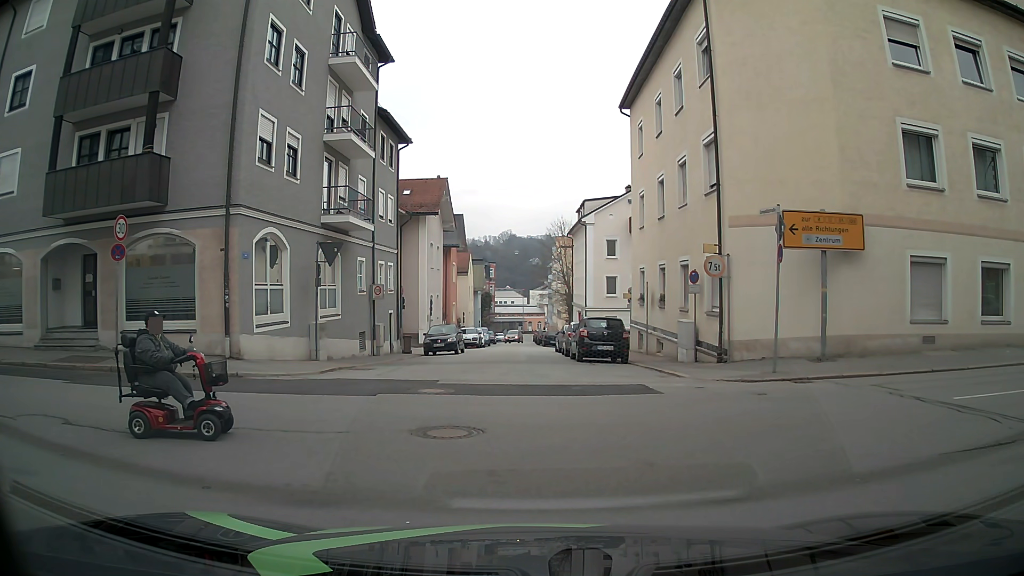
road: residential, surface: asphalt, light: Day
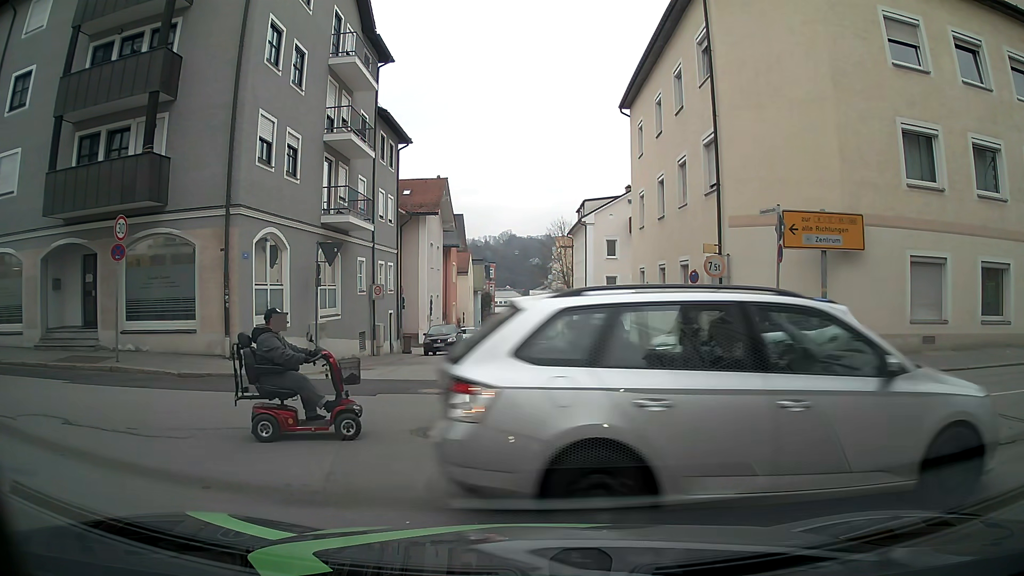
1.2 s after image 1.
(0.0, 0.0) m; 0°
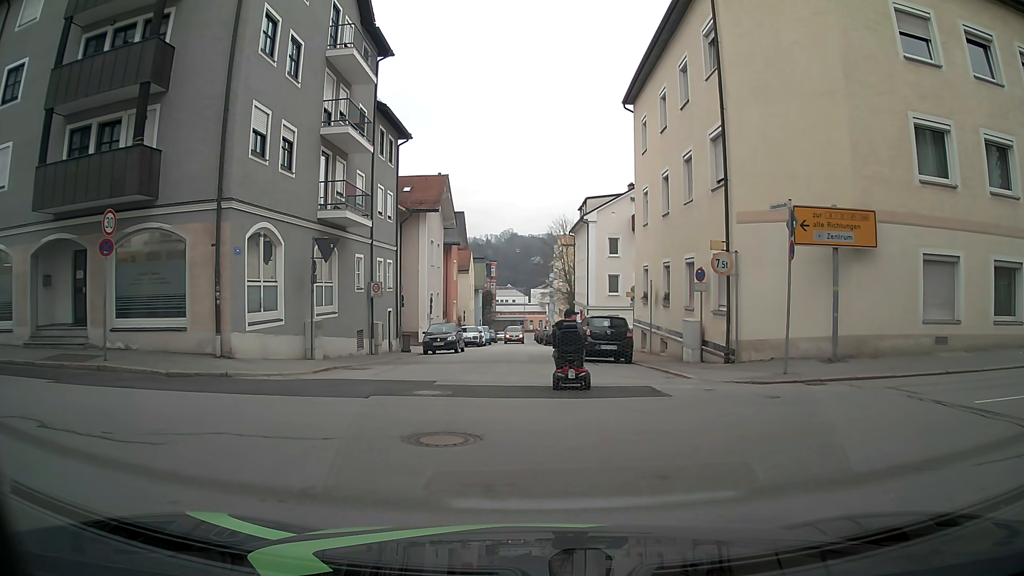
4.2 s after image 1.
(0.0, +0.5) m; 0°
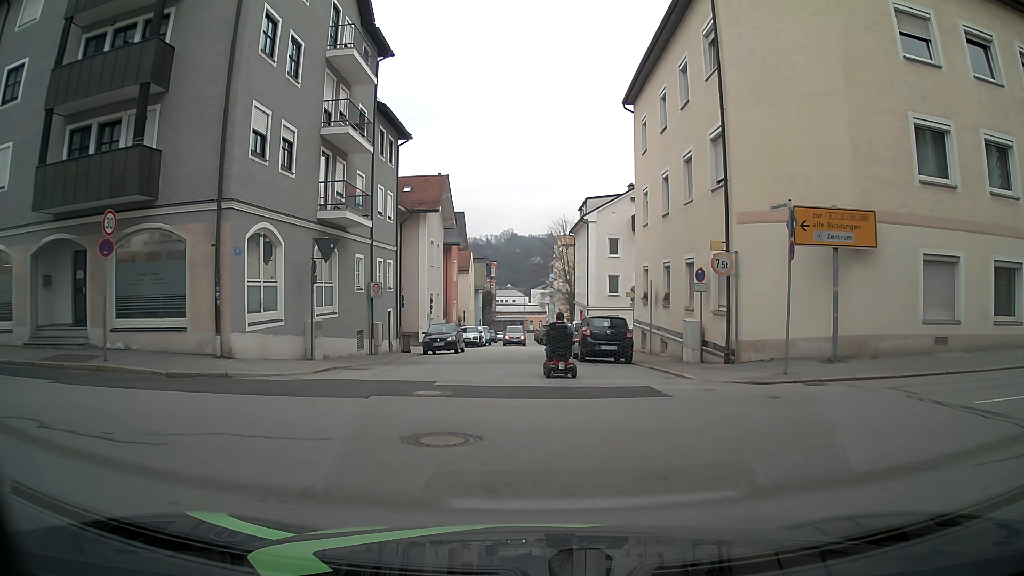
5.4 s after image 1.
(0.0, 0.0) m; 0°
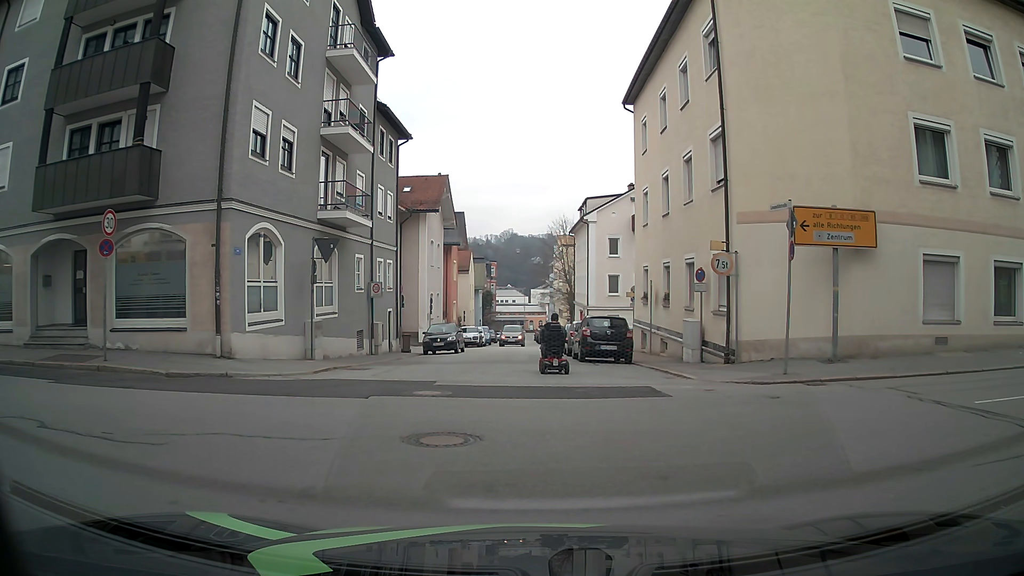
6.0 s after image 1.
(0.0, 0.0) m; 0°
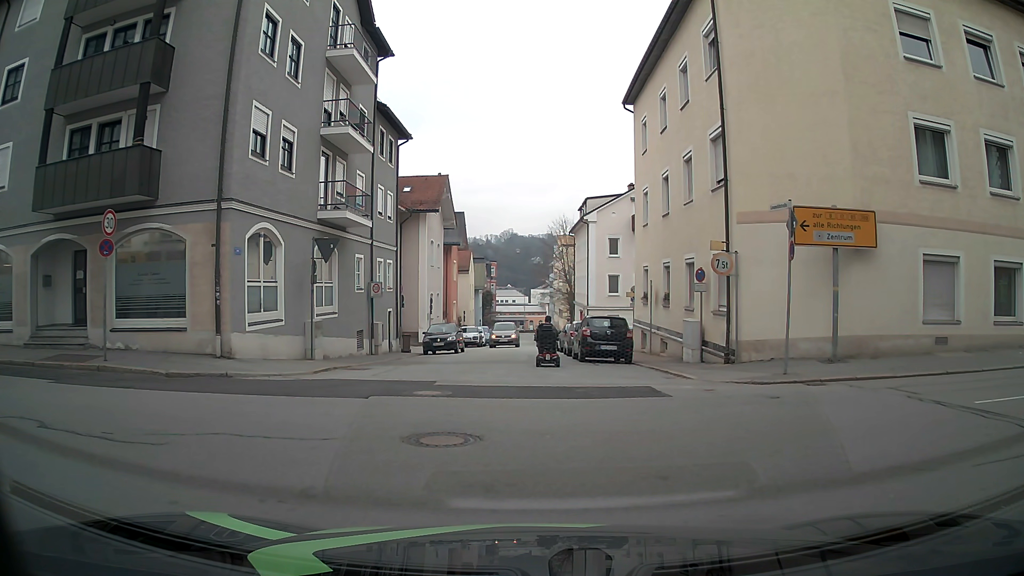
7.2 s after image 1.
(0.0, 0.0) m; 0°
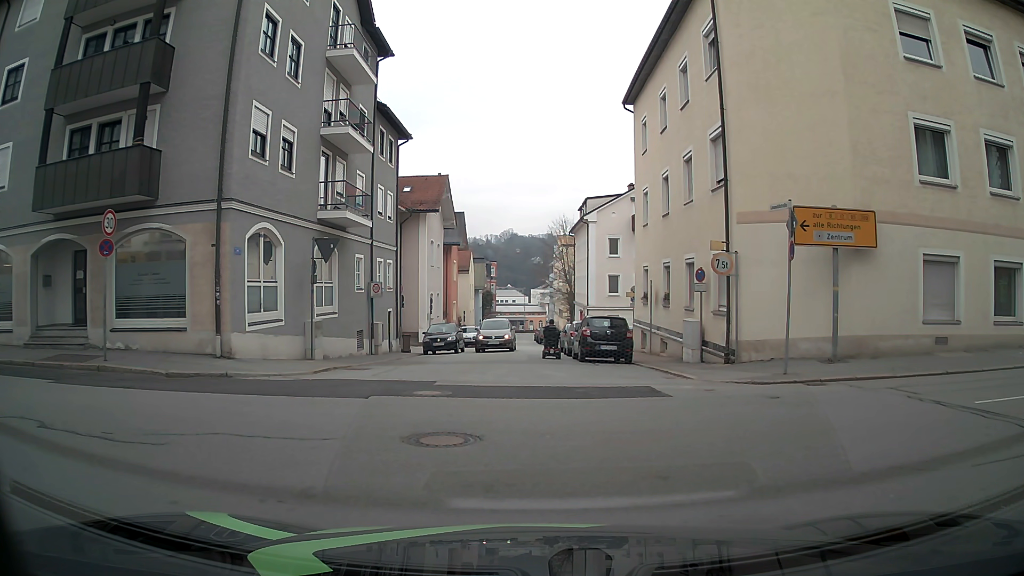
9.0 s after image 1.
(0.0, 0.0) m; 0°
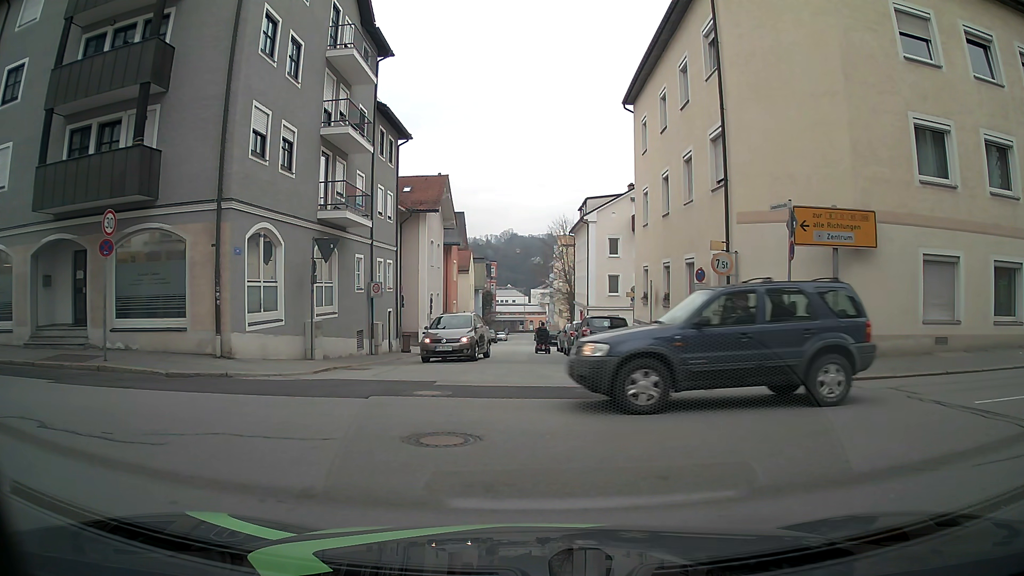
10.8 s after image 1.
(0.0, 0.0) m; 0°
